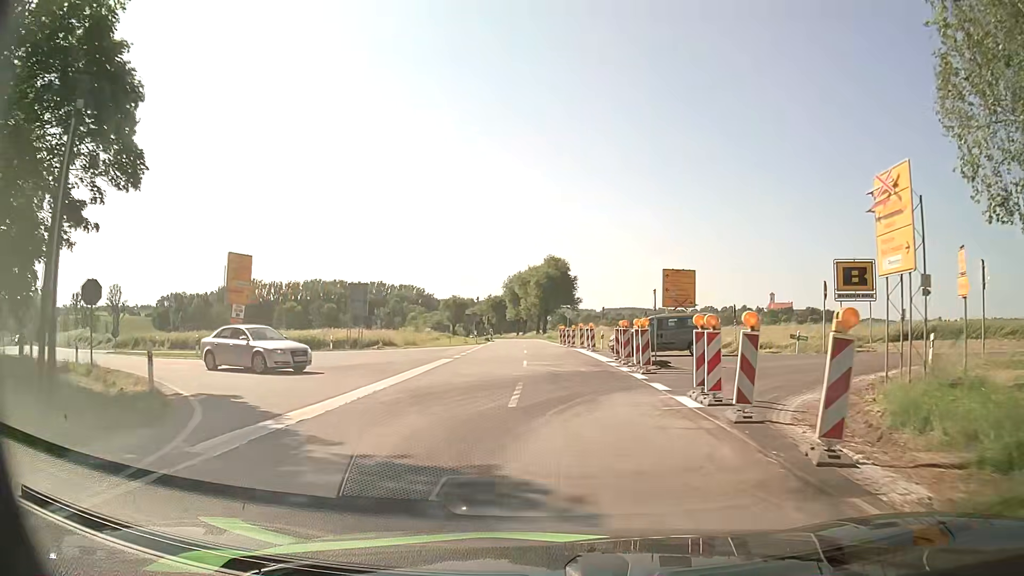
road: secondary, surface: asphalt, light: Day
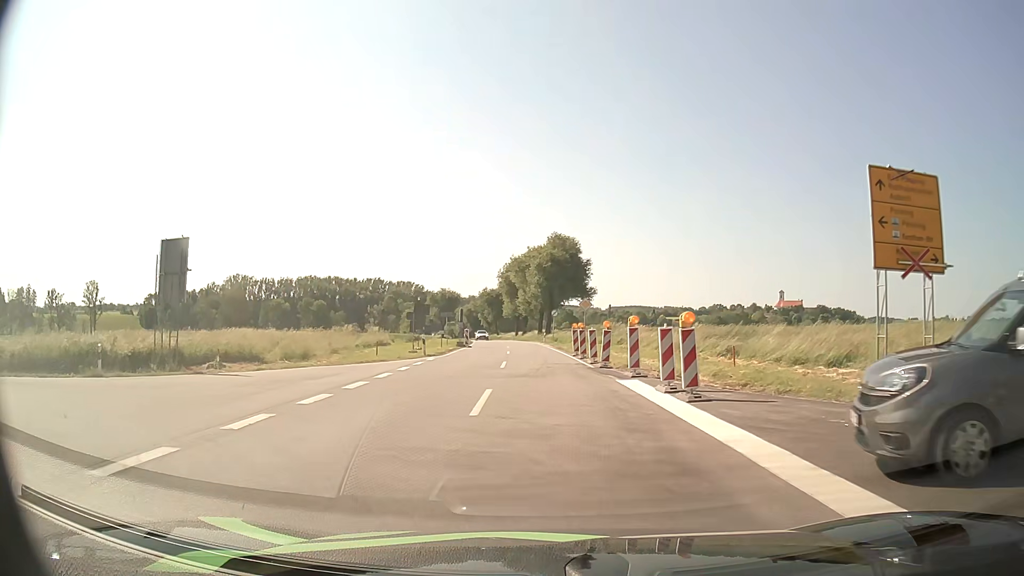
(+0.1, +25.0) m; 0°
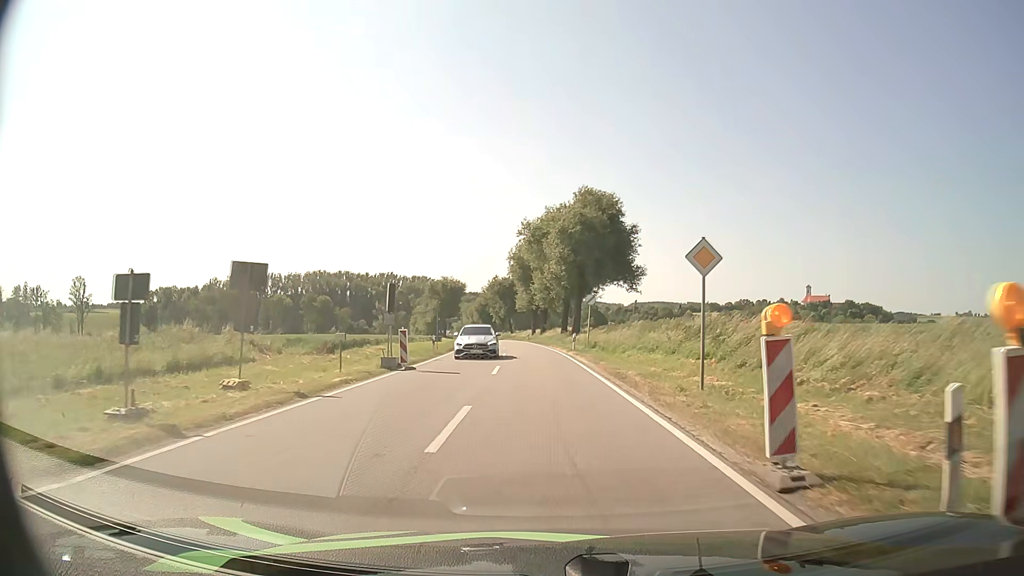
(-0.5, +27.0) m; -2°
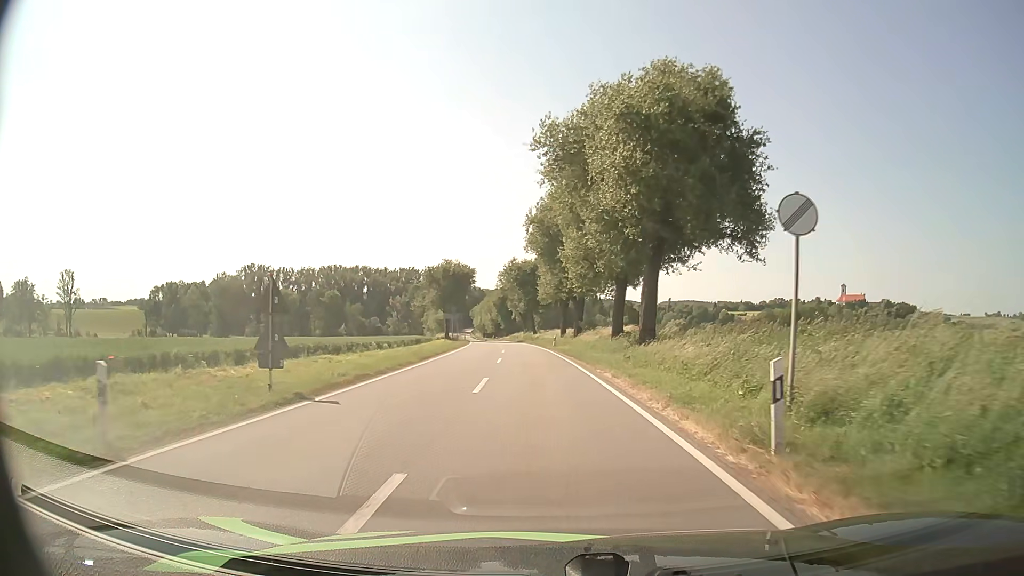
(-0.6, +29.1) m; -3°
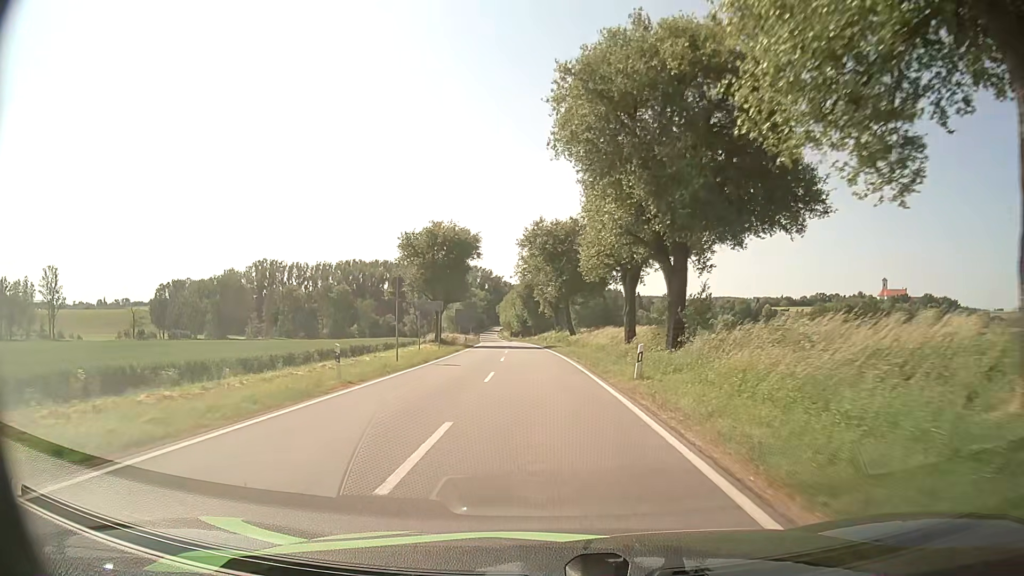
(-0.9, +33.1) m; -3°
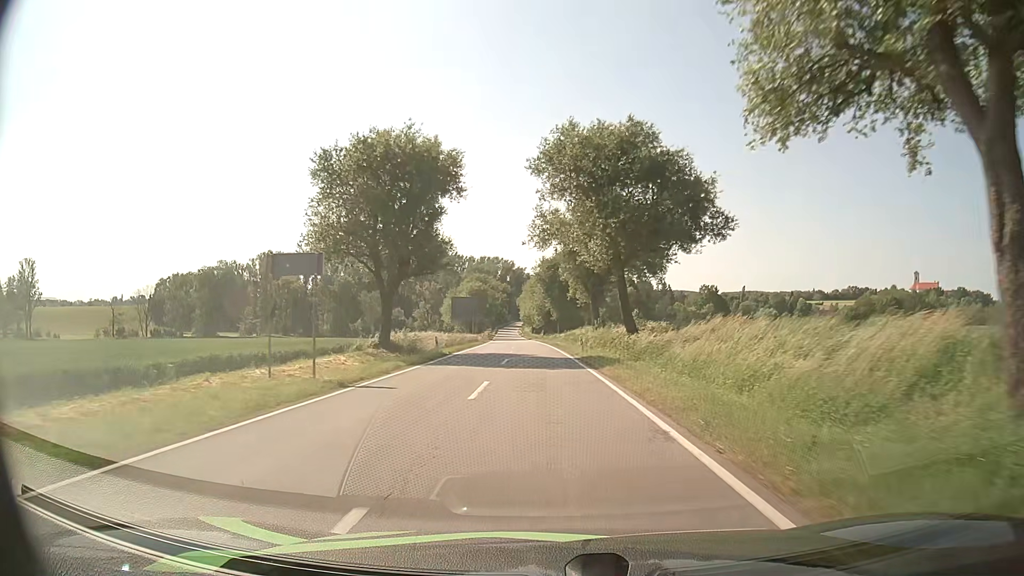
(-0.4, +28.8) m; -2°
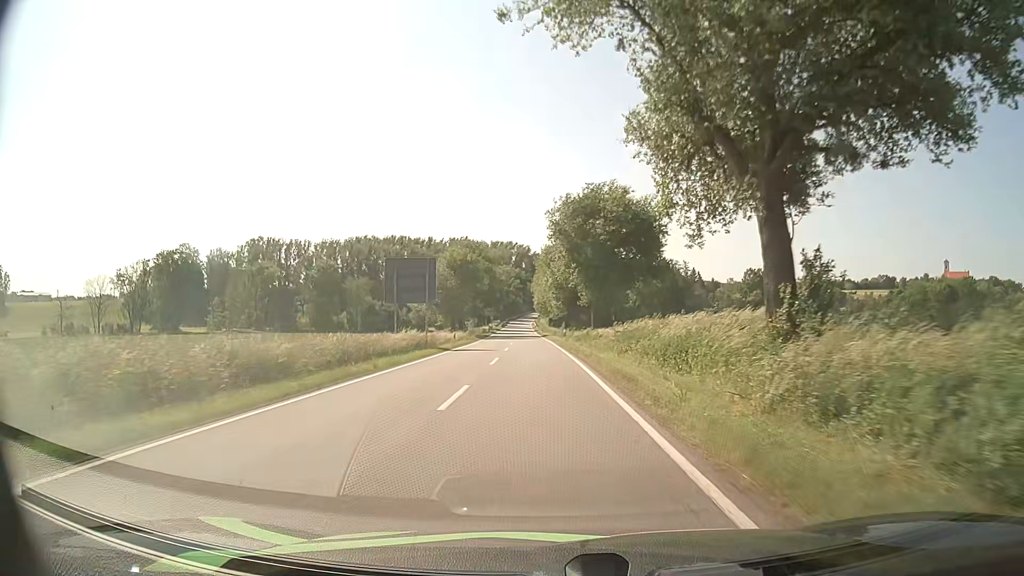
(-0.5, +38.3) m; -1°
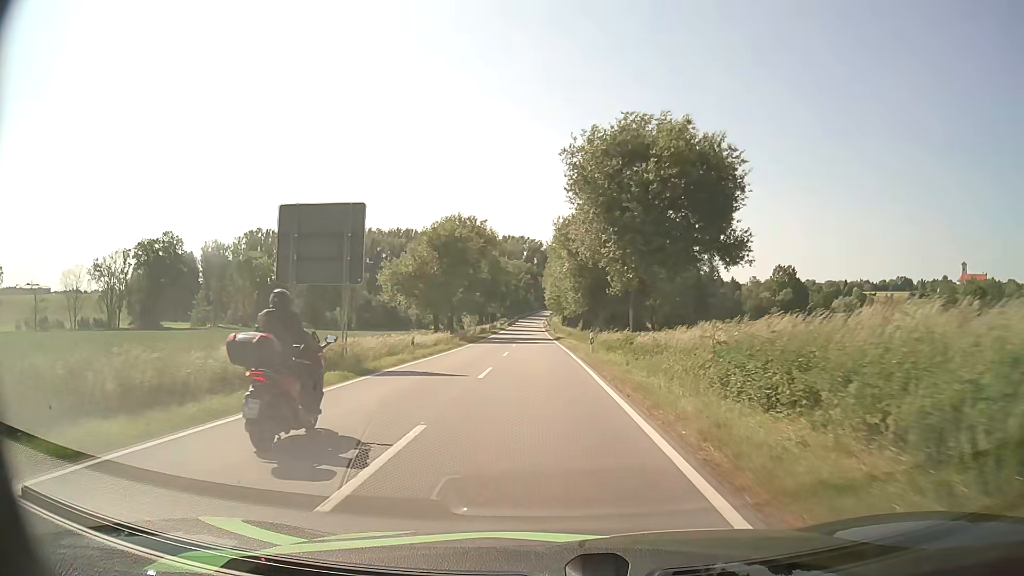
(-0.3, +17.6) m; -2°
(0, +10) (0, +20) (0, +30) (0, +40) (0, +50) (-1, +60) (-1, +70) (-1, +80) (-1, +90) (-1, +100) m
